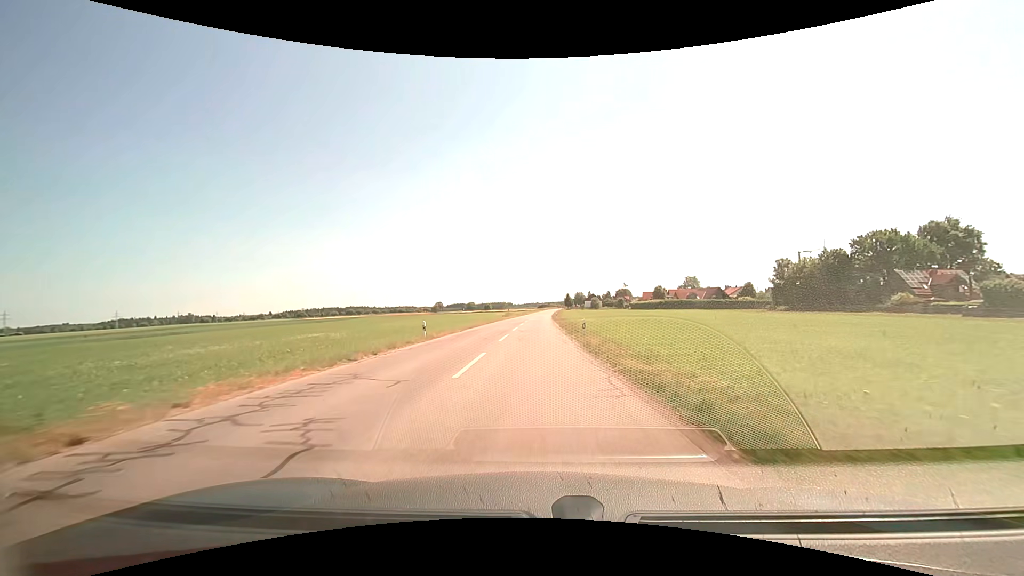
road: tertiary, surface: asphalt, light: Day
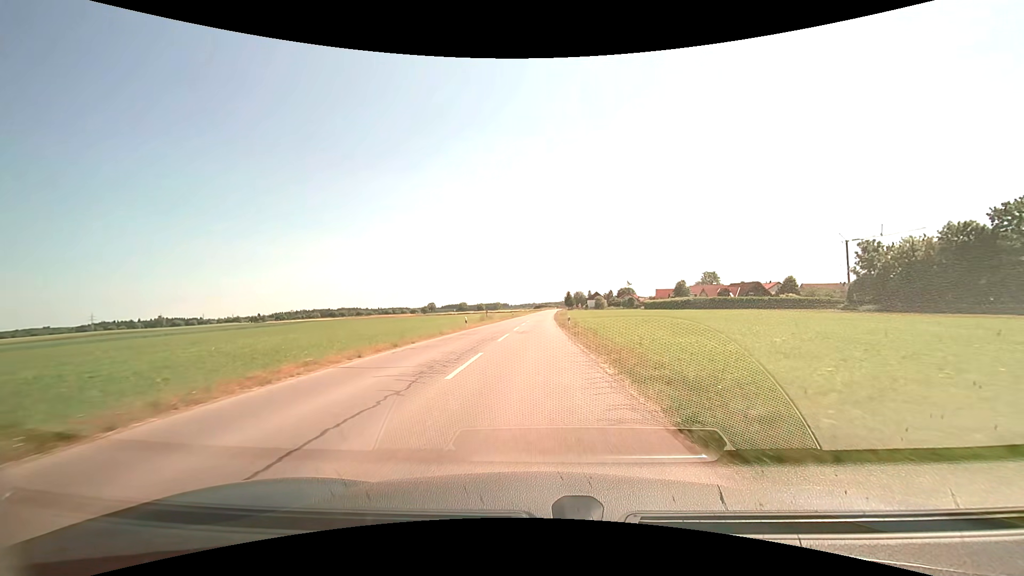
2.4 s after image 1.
(+0.2, +36.1) m; 0°
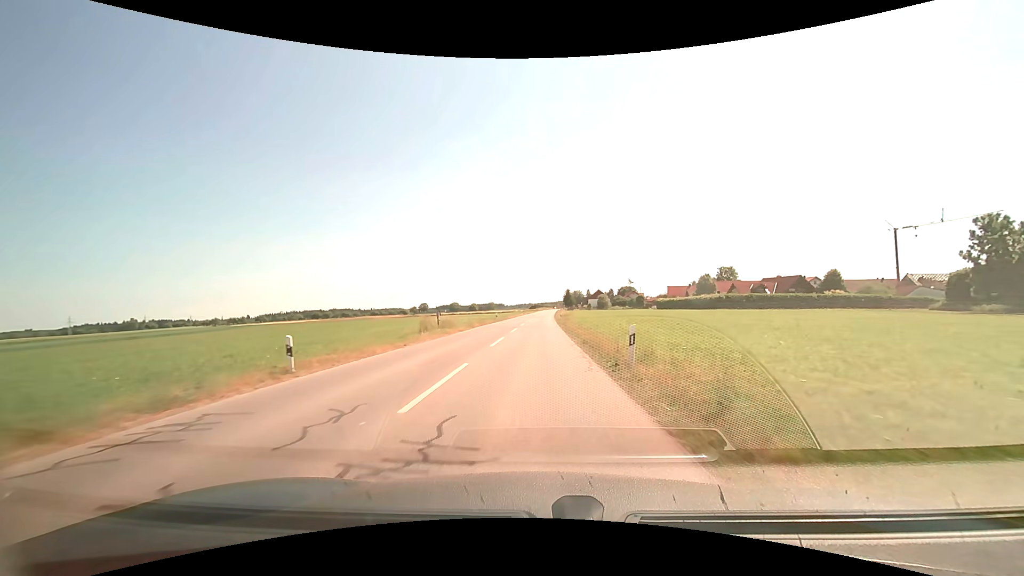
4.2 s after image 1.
(+0.2, +27.2) m; 0°
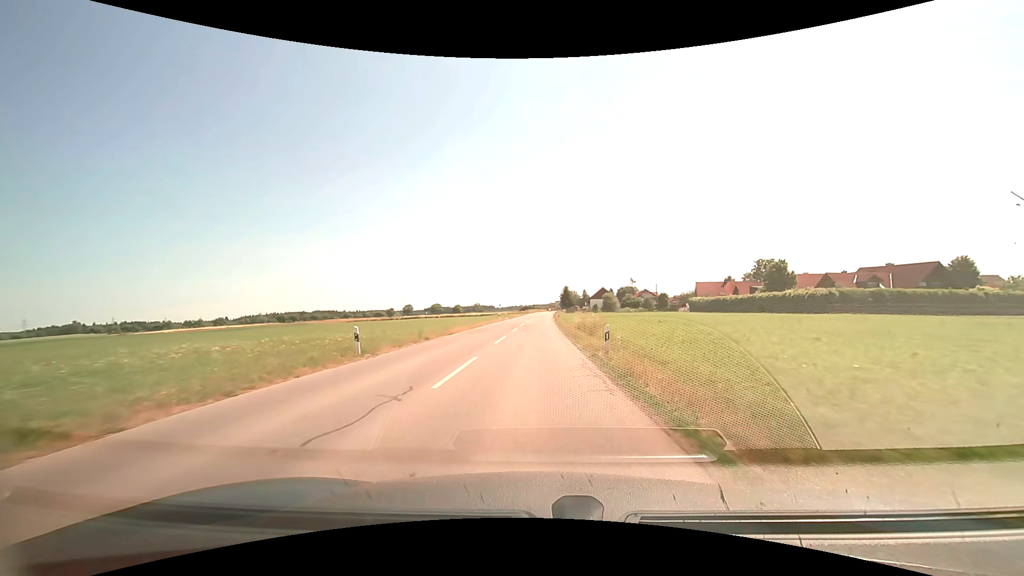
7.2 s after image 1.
(+0.4, +45.8) m; +1°
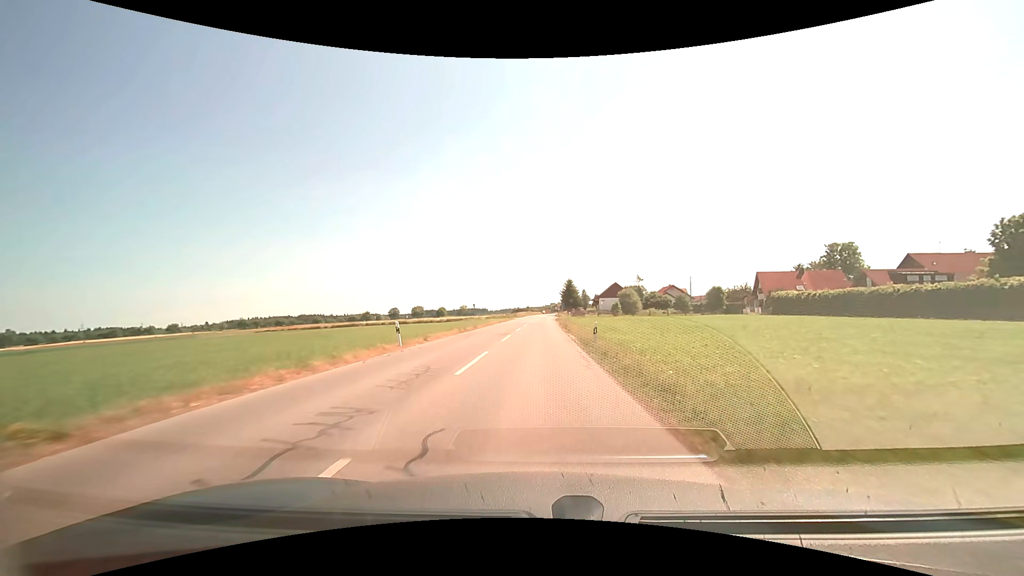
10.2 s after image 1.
(+0.3, +46.0) m; +1°
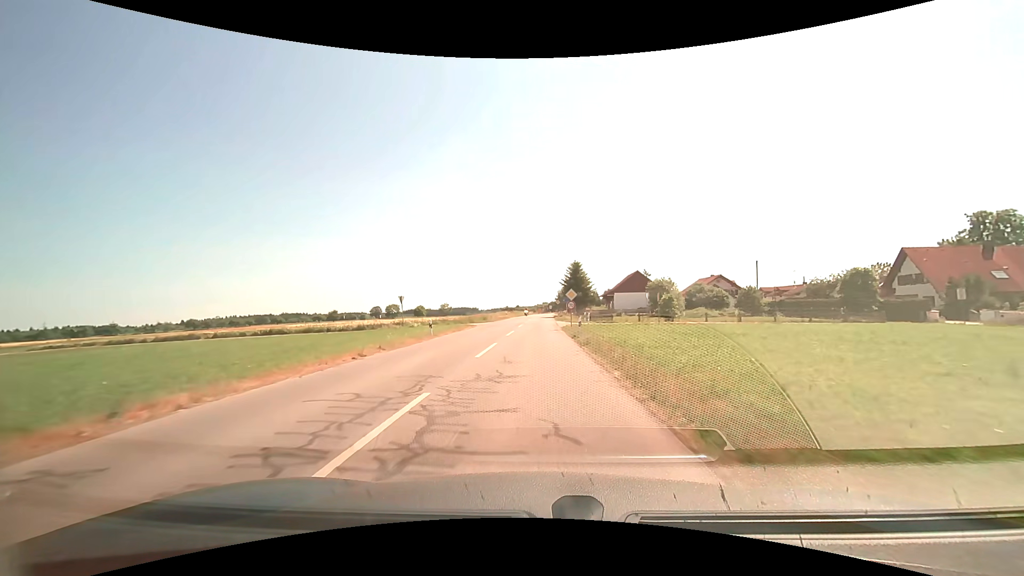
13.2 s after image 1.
(+0.5, +44.5) m; +1°
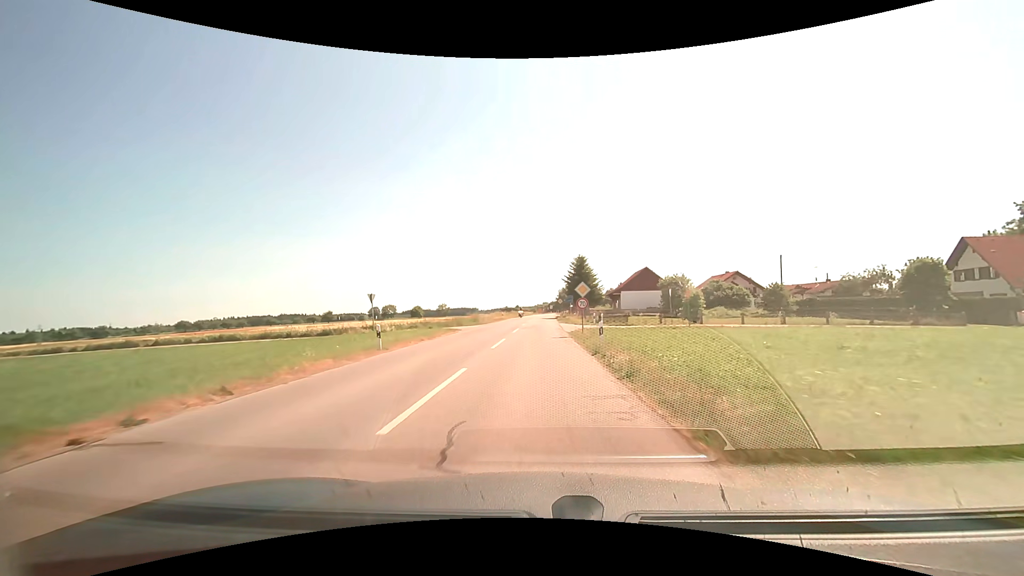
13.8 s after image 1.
(0.0, +8.6) m; 0°
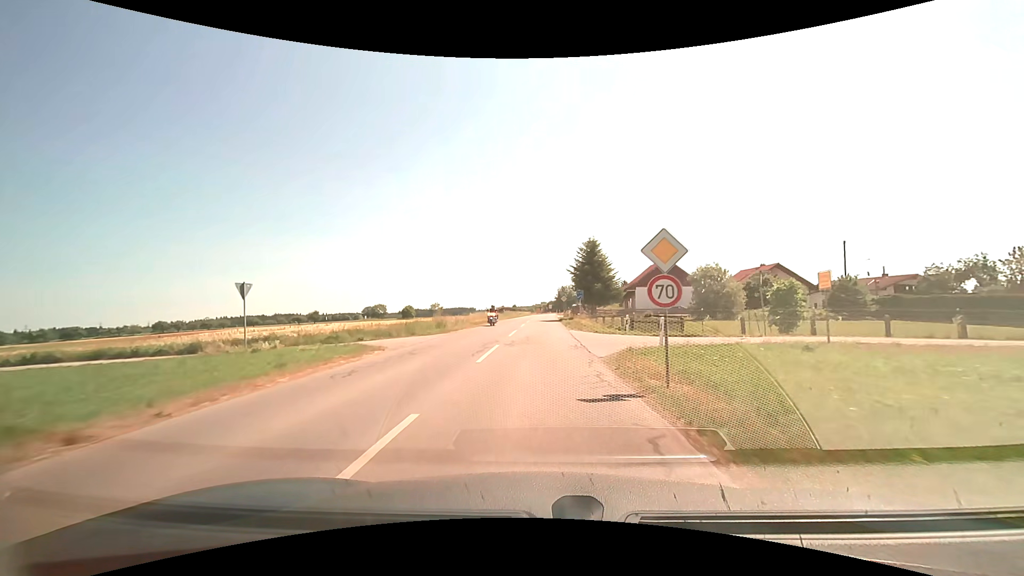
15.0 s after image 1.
(0.0, +16.7) m; 0°
(0, +10) (0, +20) (0, +30) (0, +40) (+1, +50) (+1, +60) (+1, +70) (+1, +80) (+2, +90) (+2, +100) m
